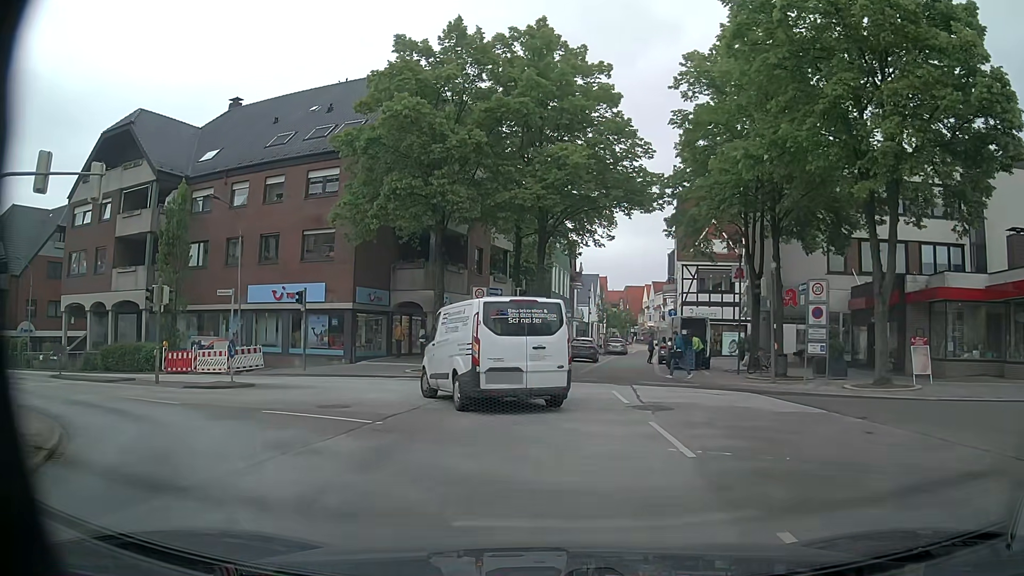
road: tertiary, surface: asphalt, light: Day
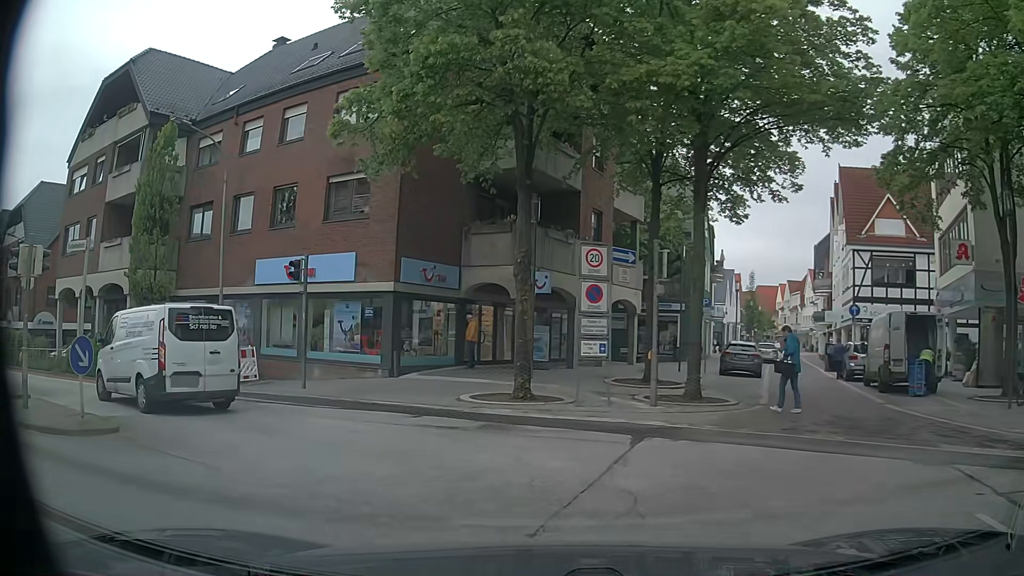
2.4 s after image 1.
(-0.2, +11.4) m; -7°
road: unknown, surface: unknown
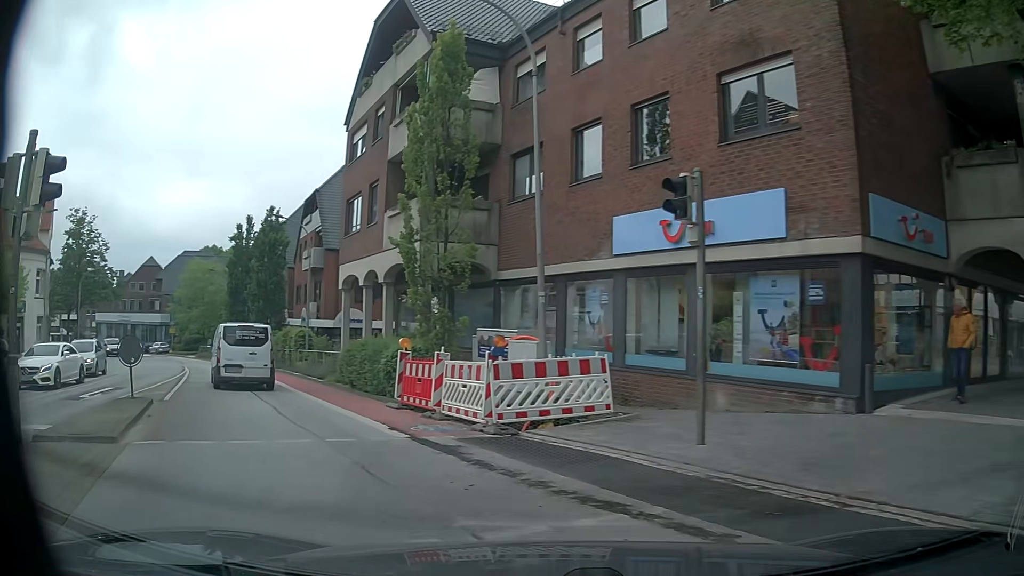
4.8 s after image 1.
(-2.5, +9.0) m; -32°
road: unclassified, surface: asphalt
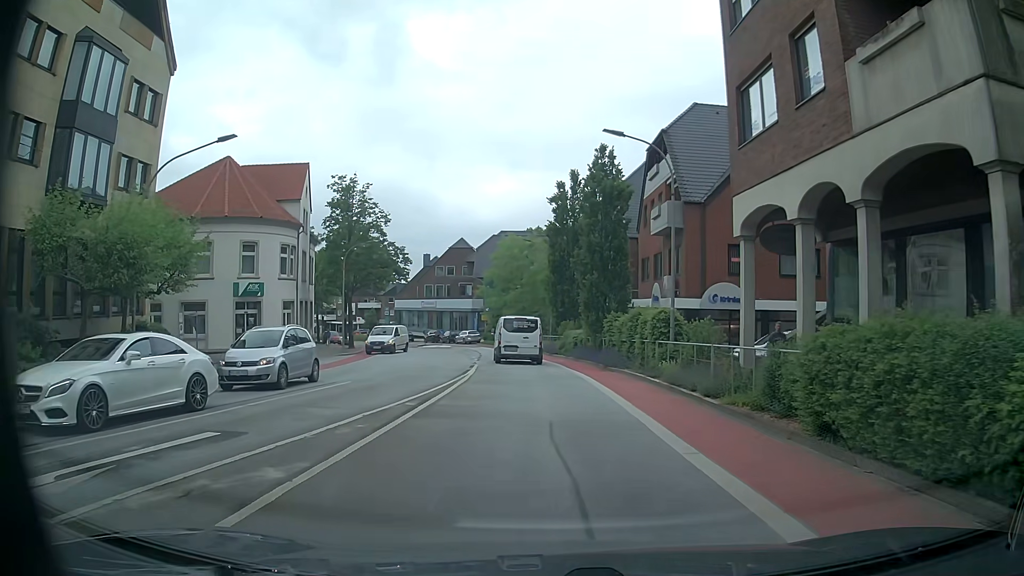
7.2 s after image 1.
(-4.9, +11.9) m; -30°
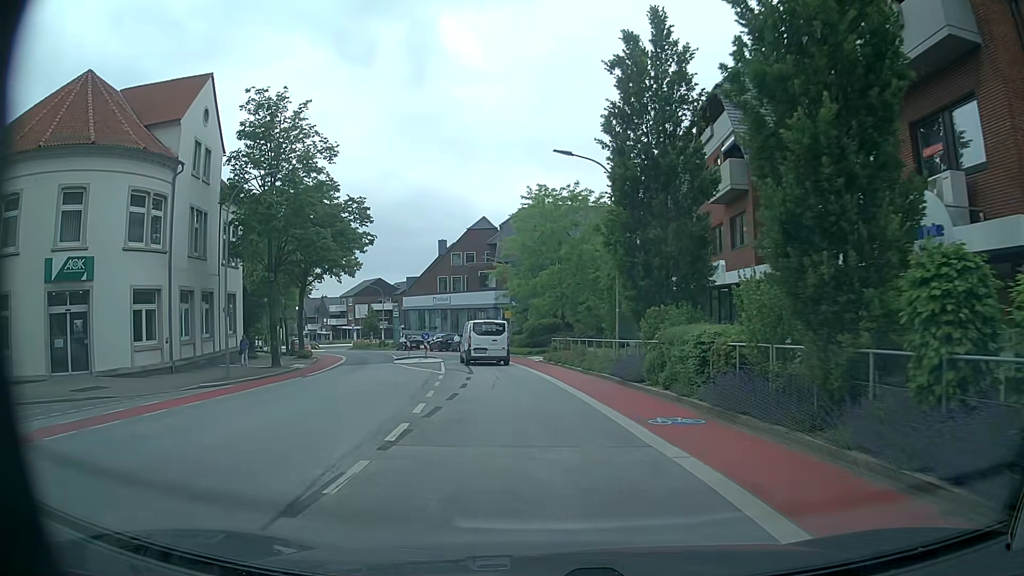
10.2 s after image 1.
(-1.1, +23.6) m; -4°
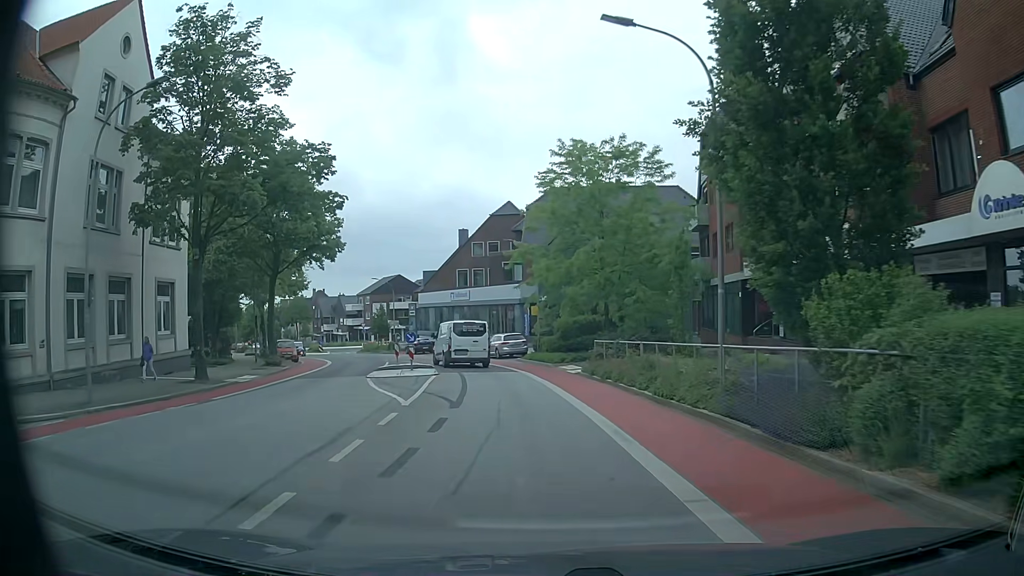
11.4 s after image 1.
(-0.2, +10.7) m; -3°
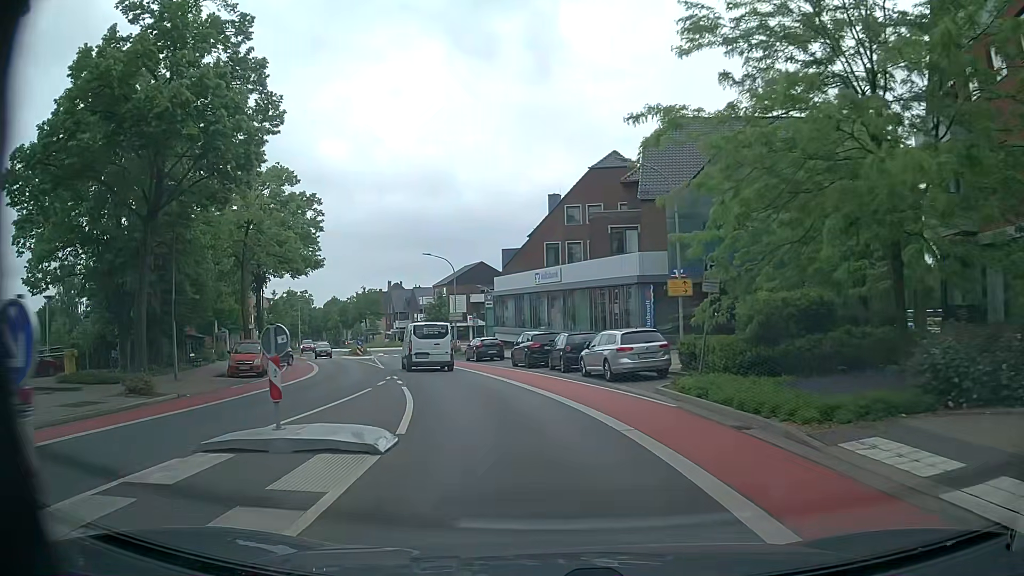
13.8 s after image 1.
(-1.4, +21.0) m; -7°
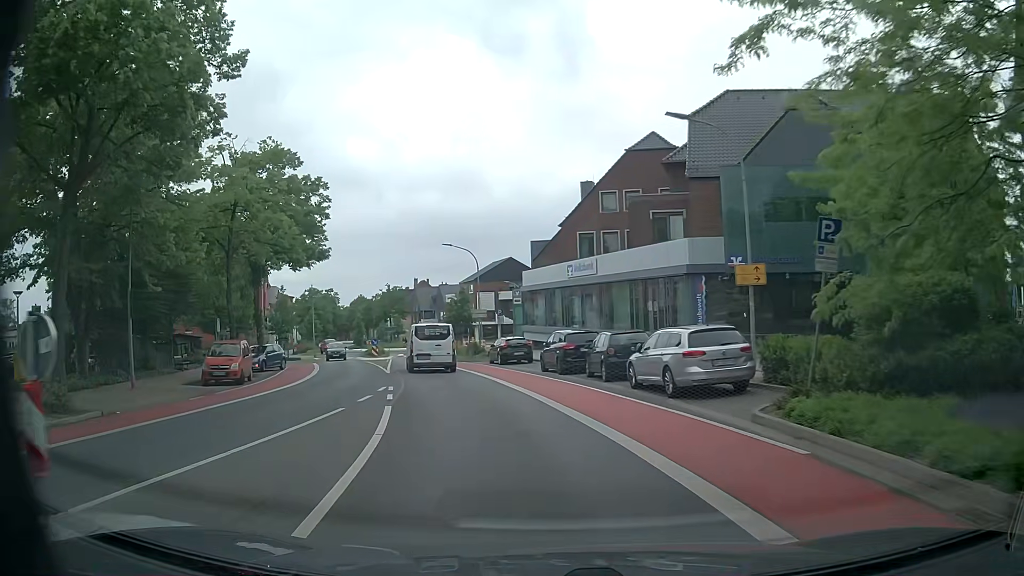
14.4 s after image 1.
(-0.2, +5.2) m; -4°
